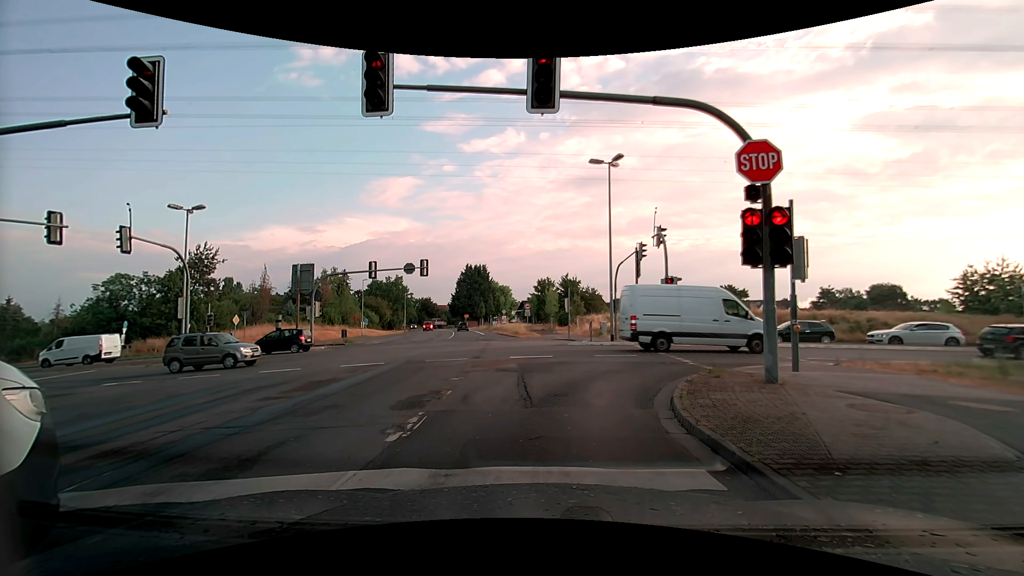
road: tertiary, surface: asphalt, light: Day
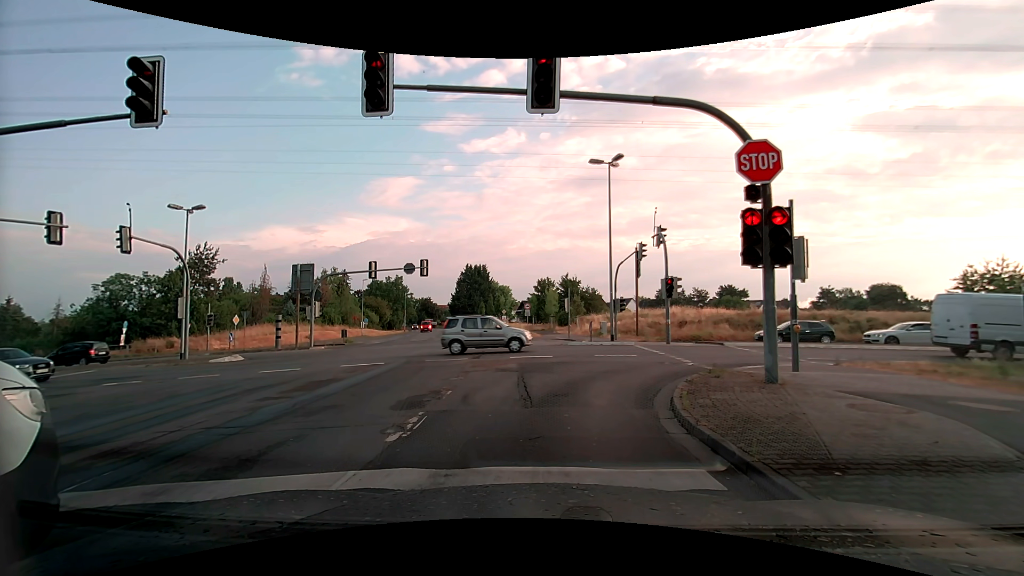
(0.0, 0.0) m; 0°
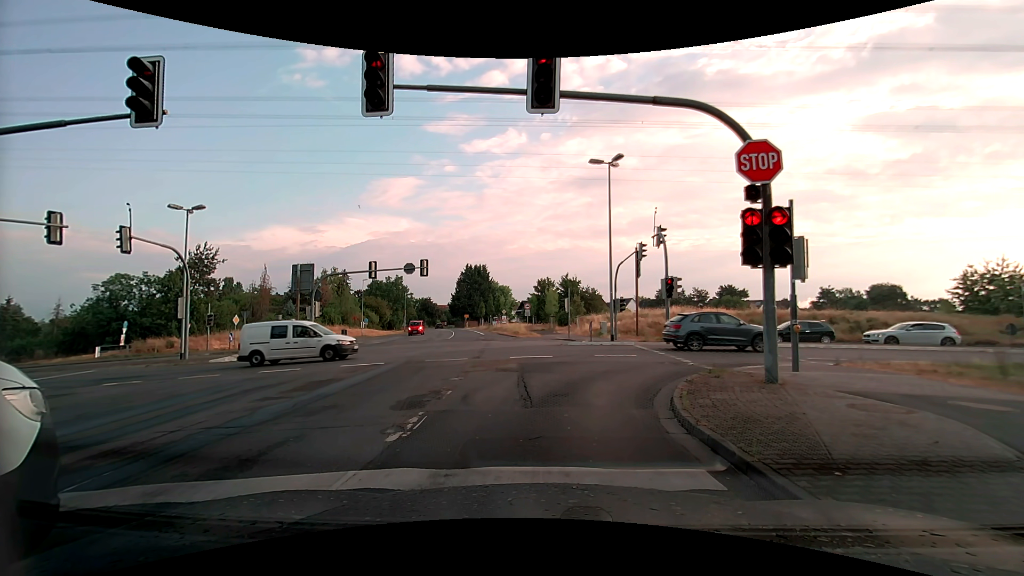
(0.0, 0.0) m; 0°
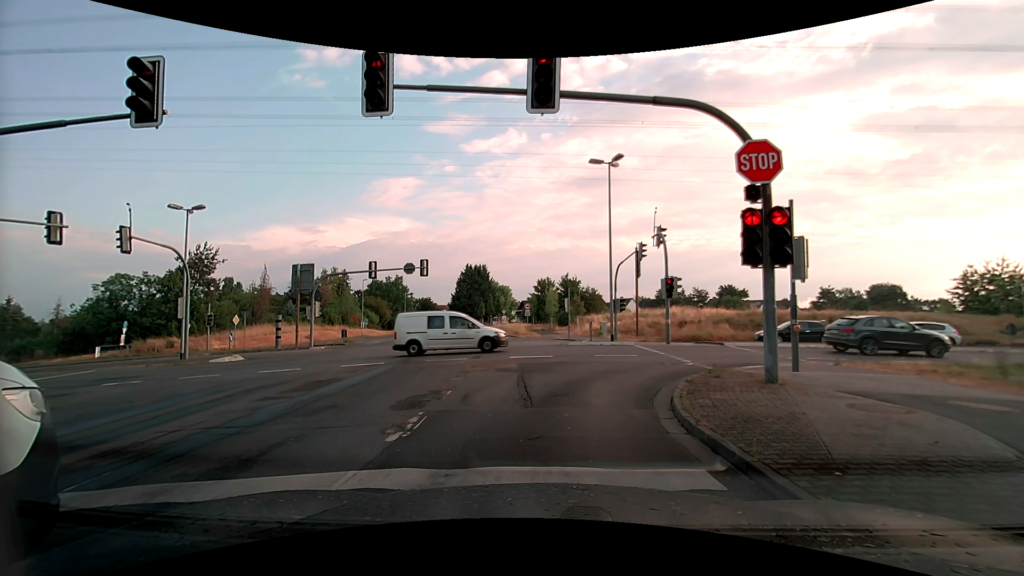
(0.0, 0.0) m; 0°
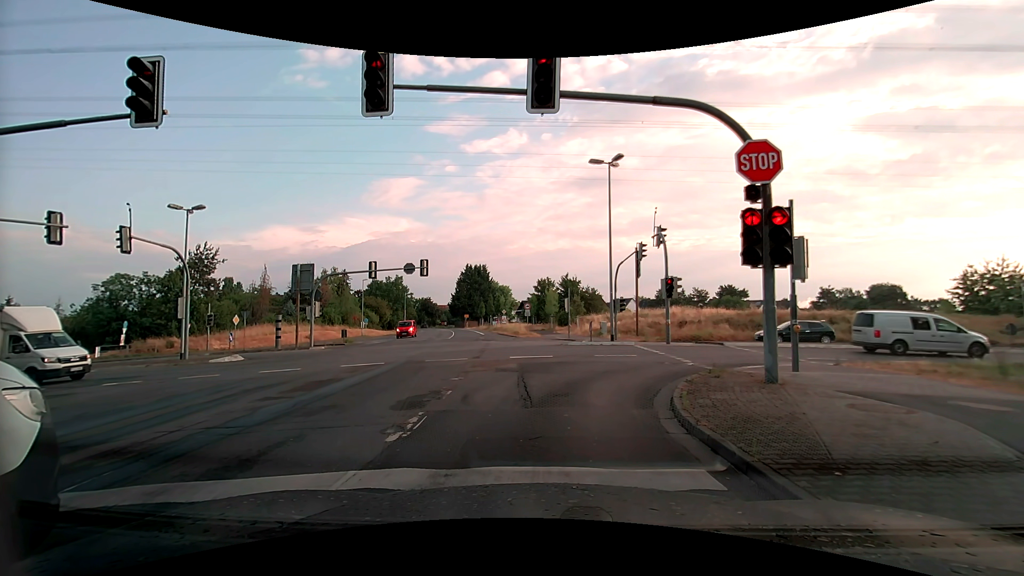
(0.0, 0.0) m; 0°
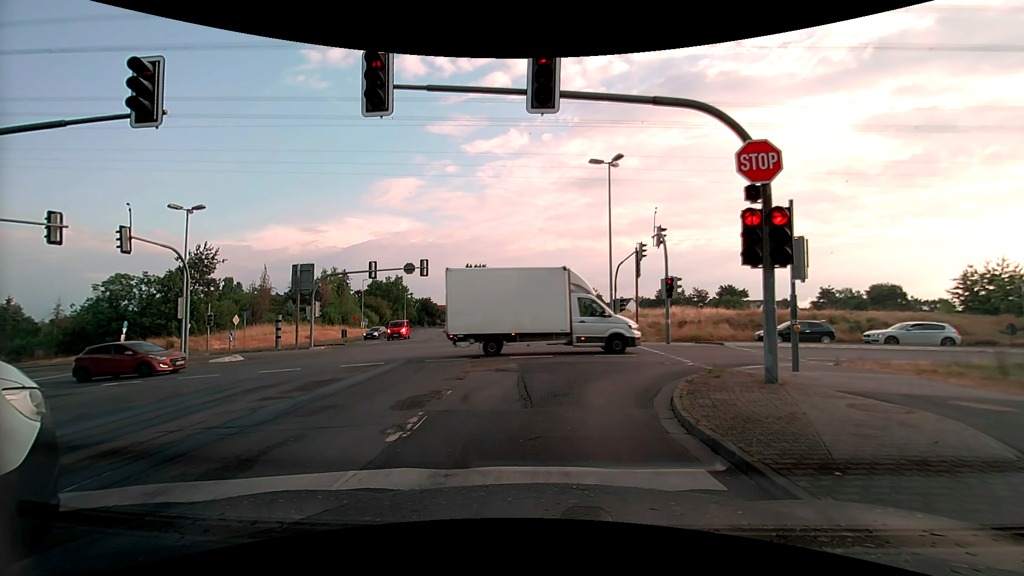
(0.0, 0.0) m; 0°
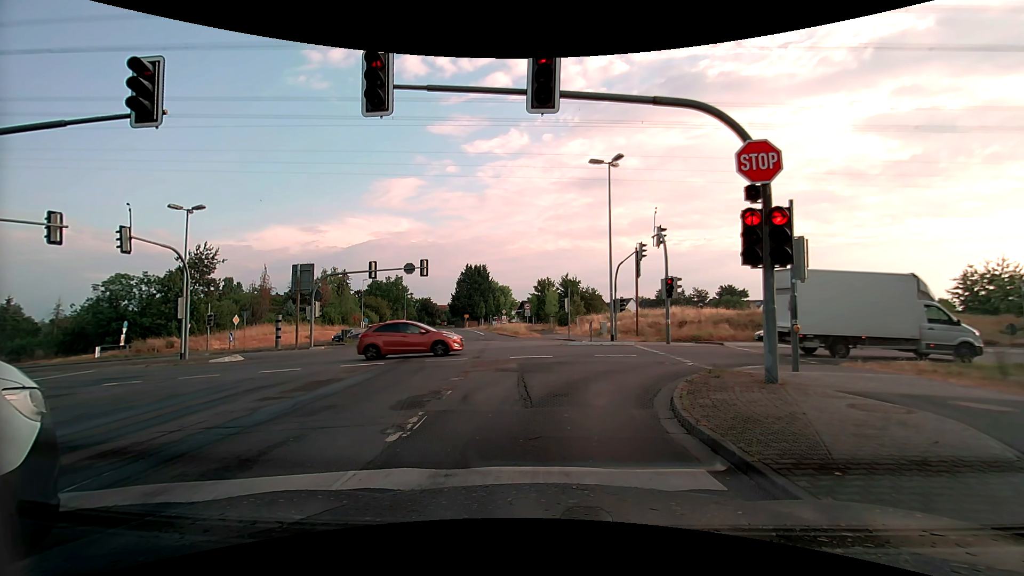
(0.0, 0.0) m; 0°
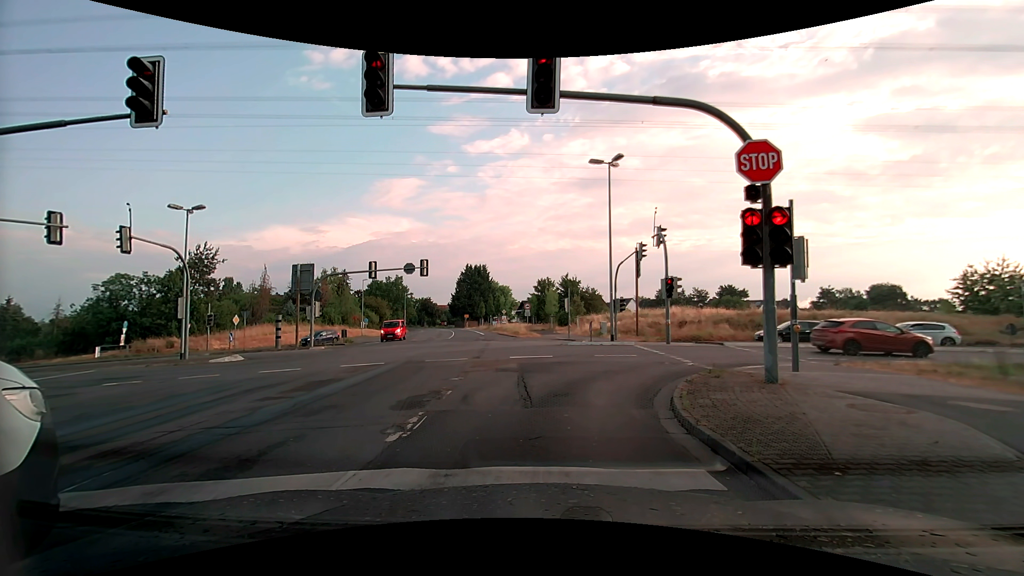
(0.0, 0.0) m; 0°
(0, +10) (+5, +19) (+13, +23) (+23, +25) (+33, +26) (+43, +26) (+53, +26) (+63, +26) (+73, +26) (+83, +26) m
